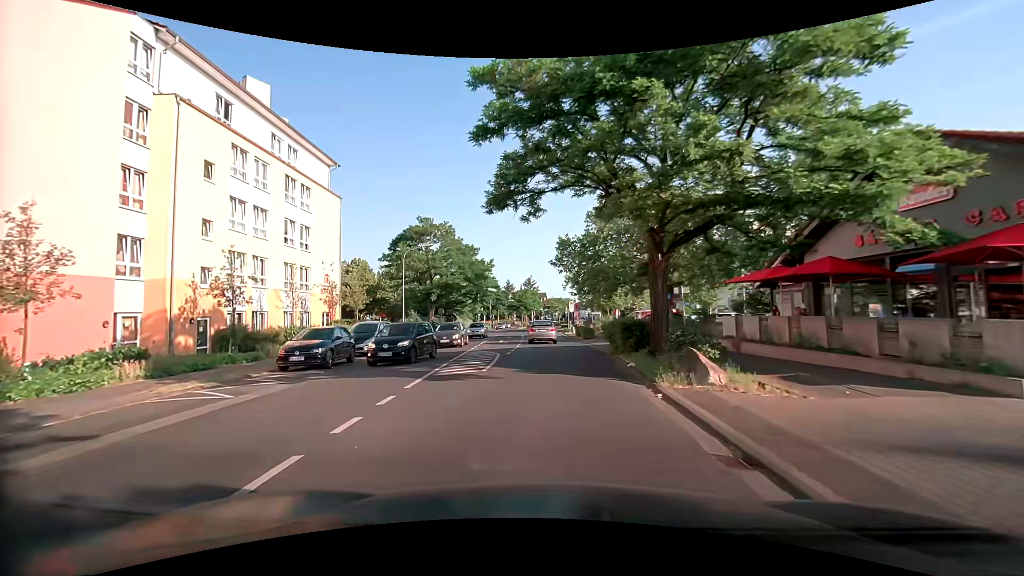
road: tertiary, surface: asphalt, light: Day
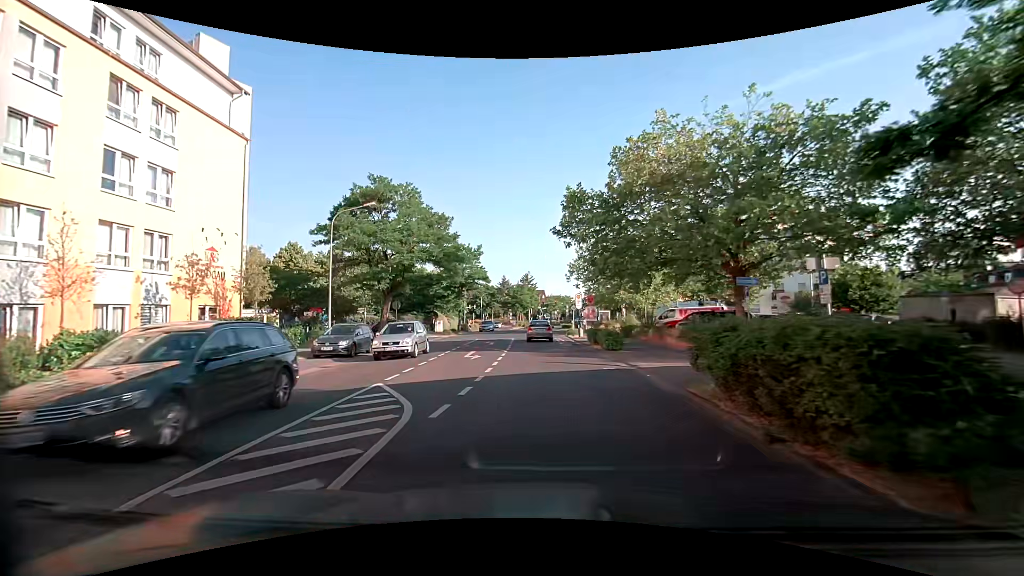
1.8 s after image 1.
(0.0, +13.6) m; -1°
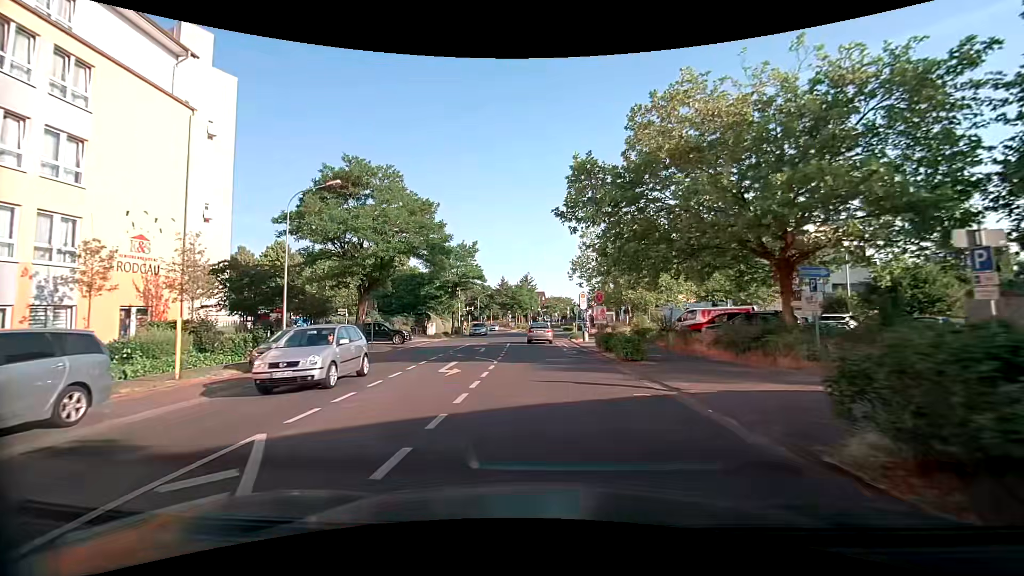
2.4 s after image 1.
(+0.1, +4.6) m; +1°
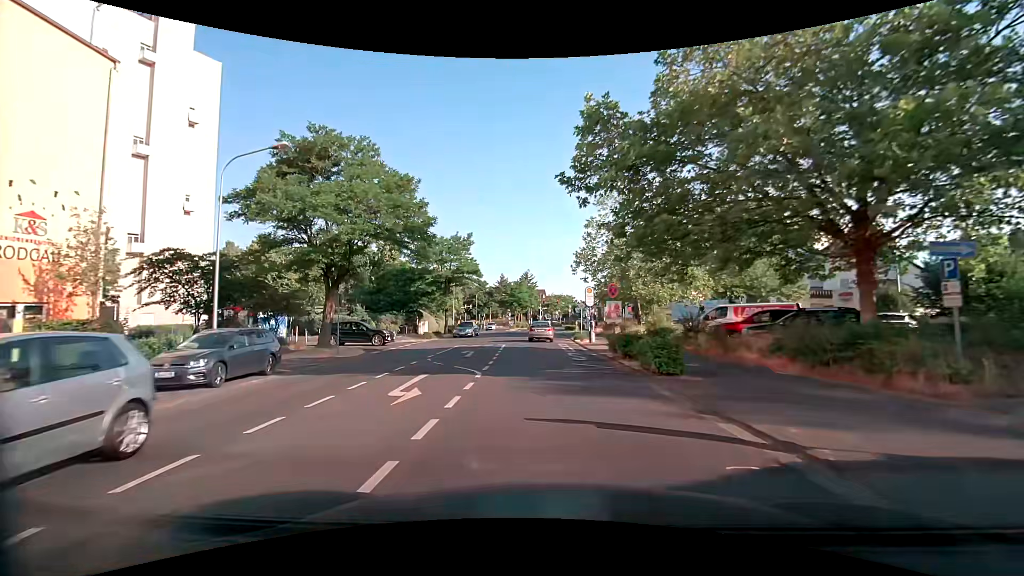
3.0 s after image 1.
(0.0, +4.7) m; -1°
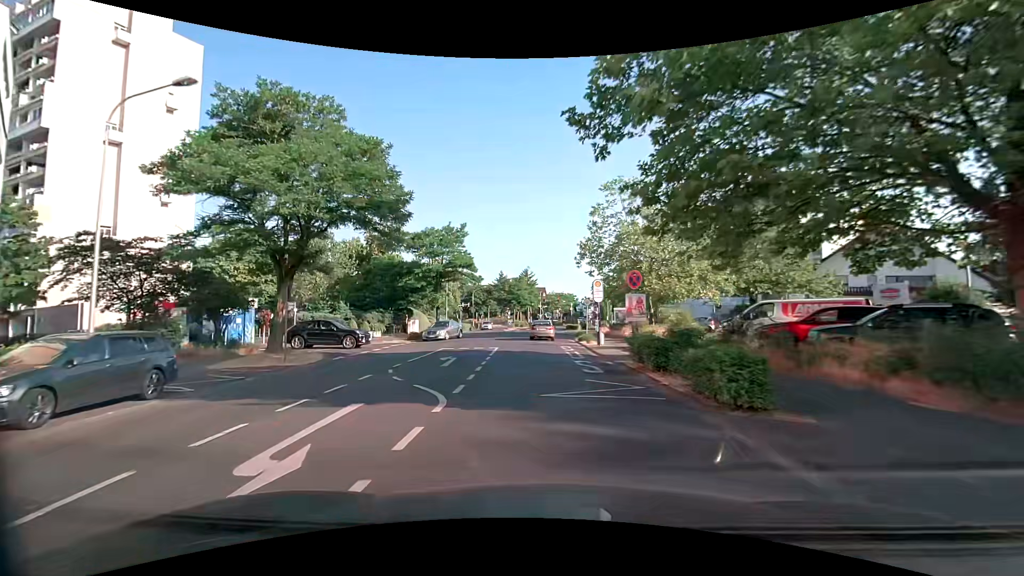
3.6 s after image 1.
(+0.1, +4.8) m; +1°
